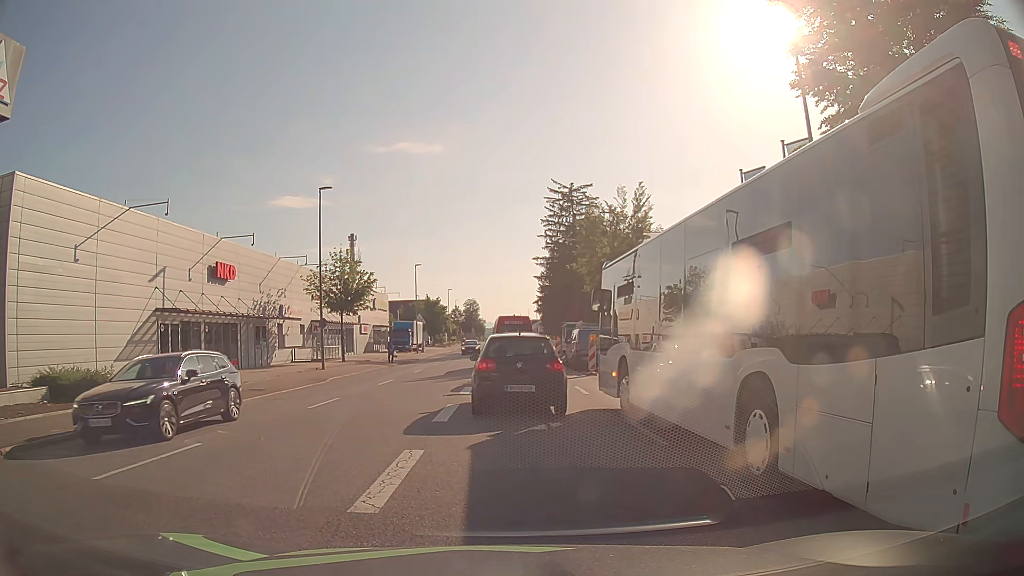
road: tertiary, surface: asphalt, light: Day
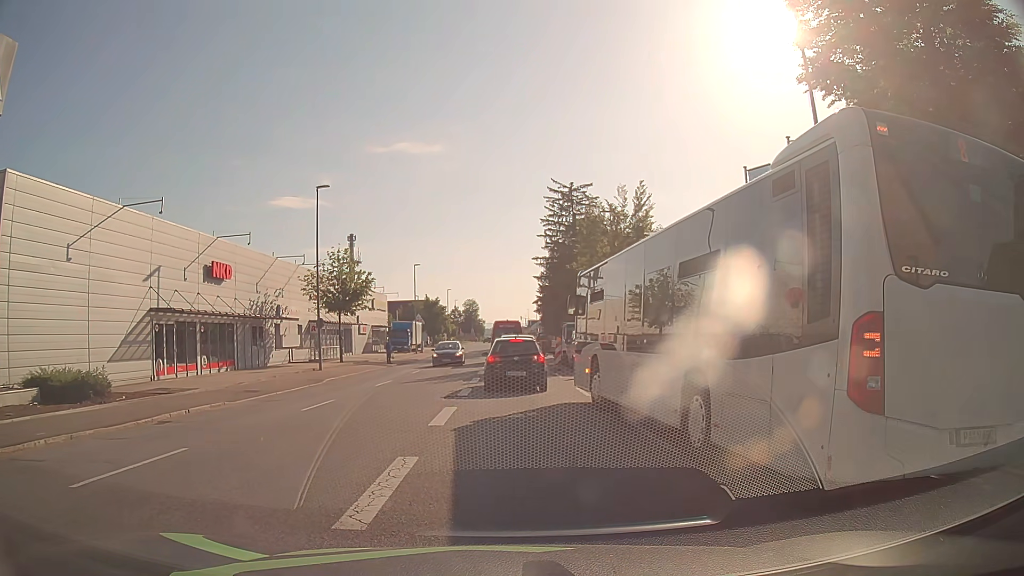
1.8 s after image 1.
(0.0, +0.5) m; 0°
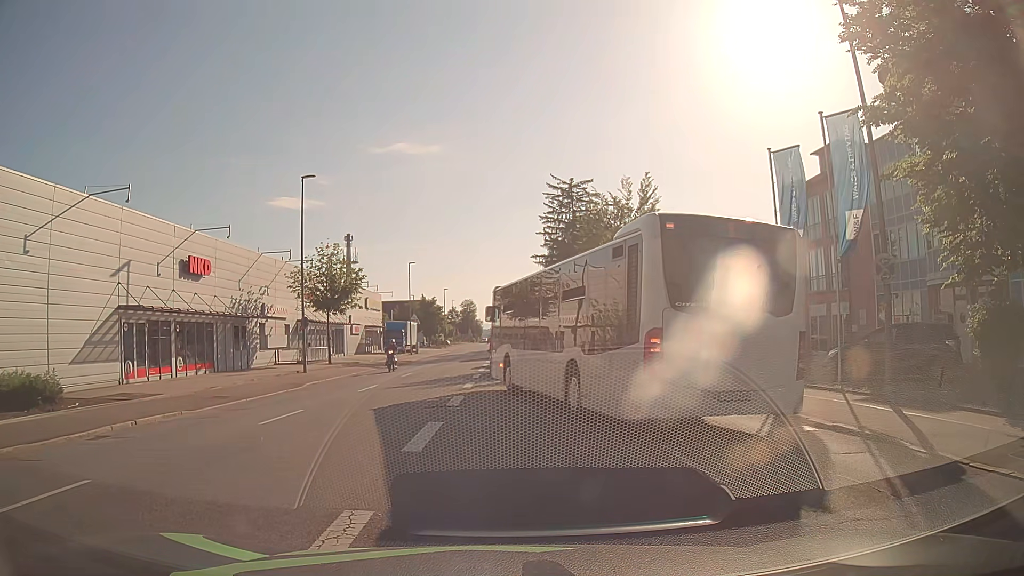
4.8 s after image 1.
(0.0, +2.6) m; -1°
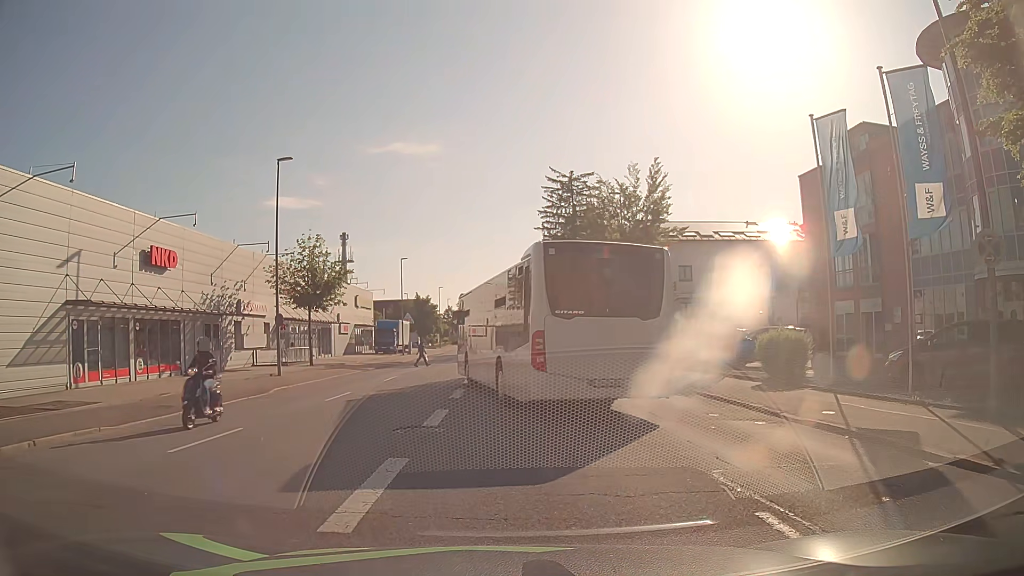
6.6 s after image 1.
(0.0, +3.7) m; +1°
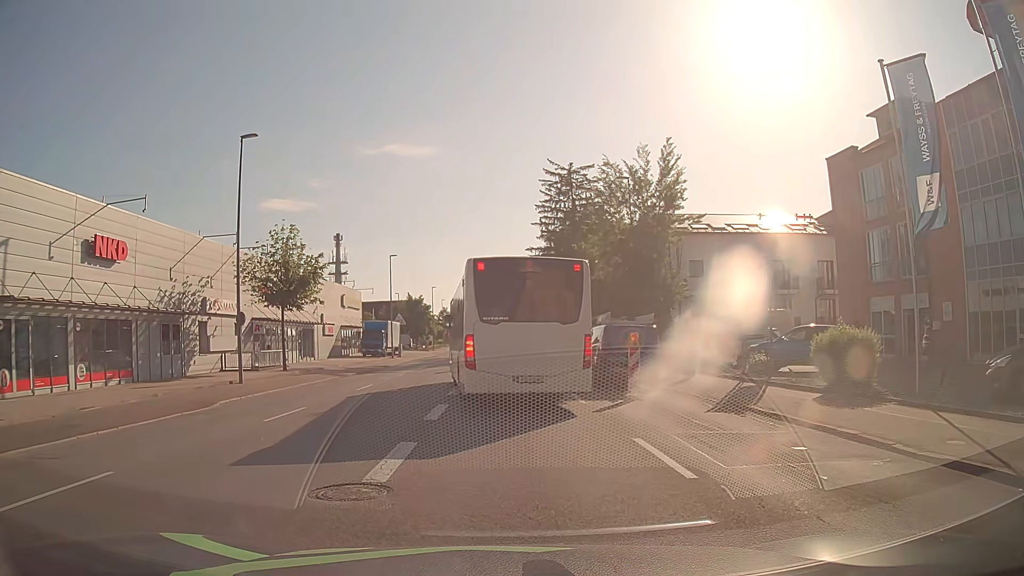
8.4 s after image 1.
(0.0, +4.4) m; -1°
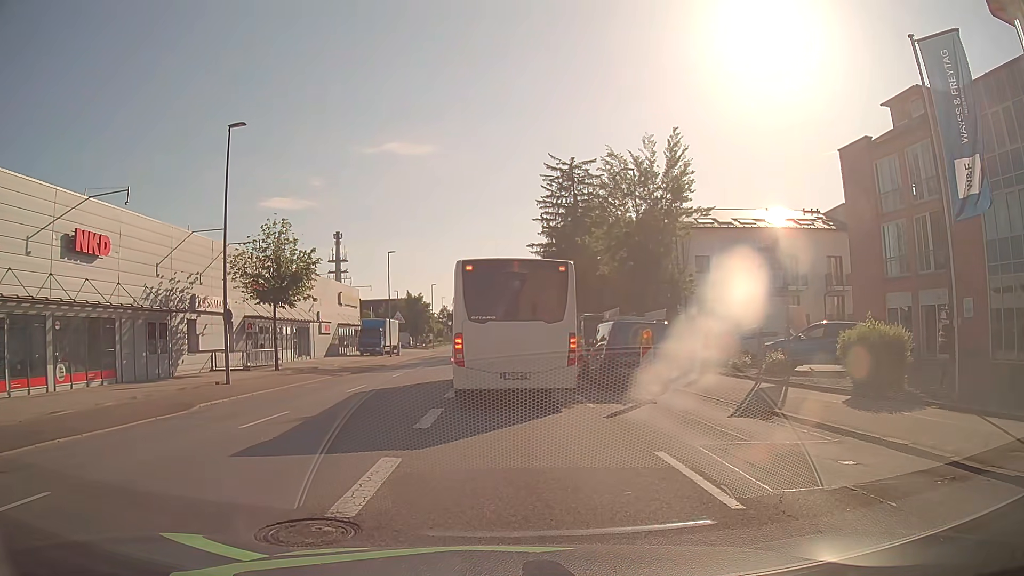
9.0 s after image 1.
(0.0, +1.4) m; +1°
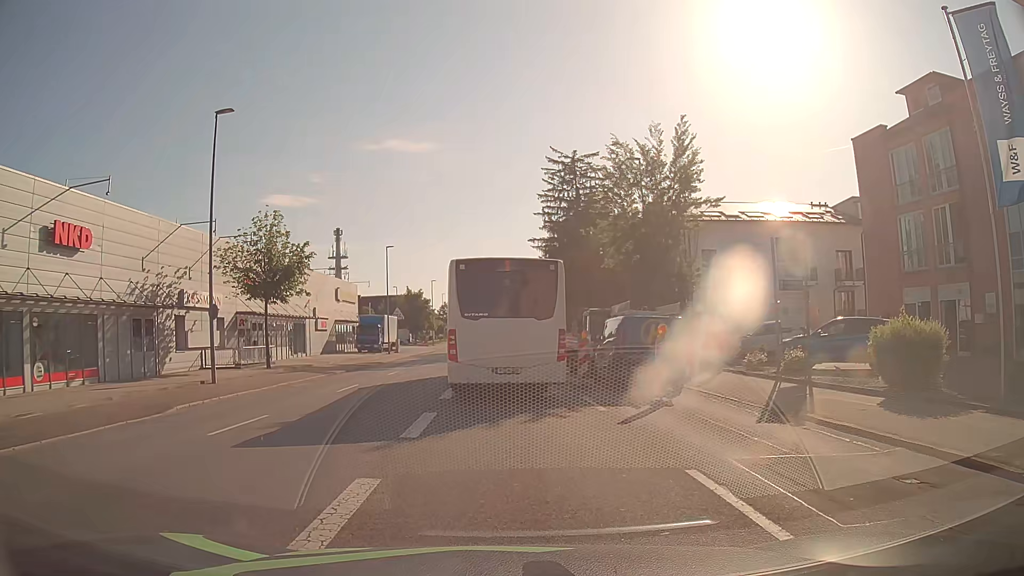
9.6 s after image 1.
(0.0, +1.4) m; 0°
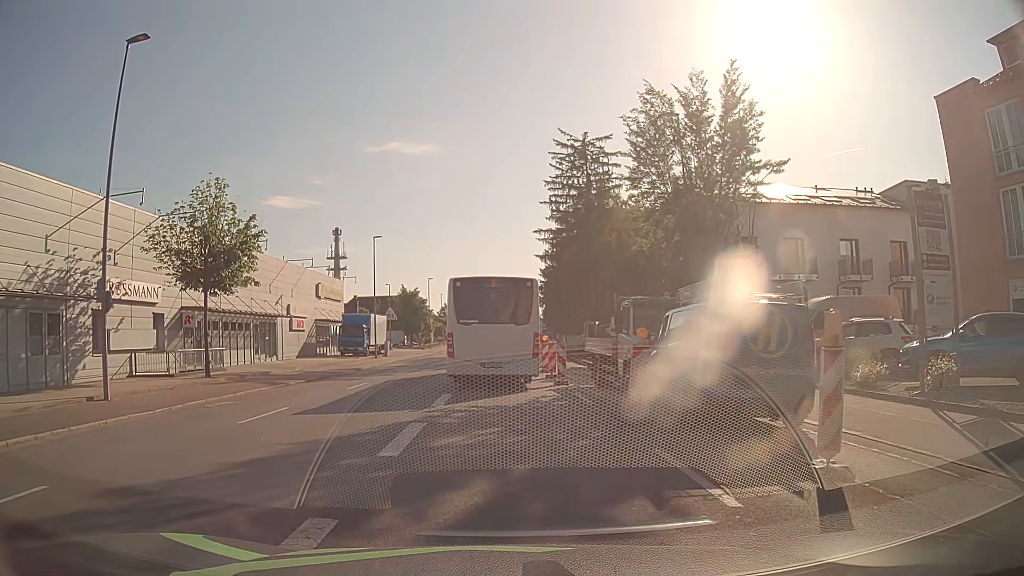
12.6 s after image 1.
(-0.1, +7.6) m; -1°
(0, +10) (0, +20) (0, +30) (0, +40) (-1, +50) (-1, +60) (-1, +70) (-1, +80) (-1, +90) (-1, +100) m
